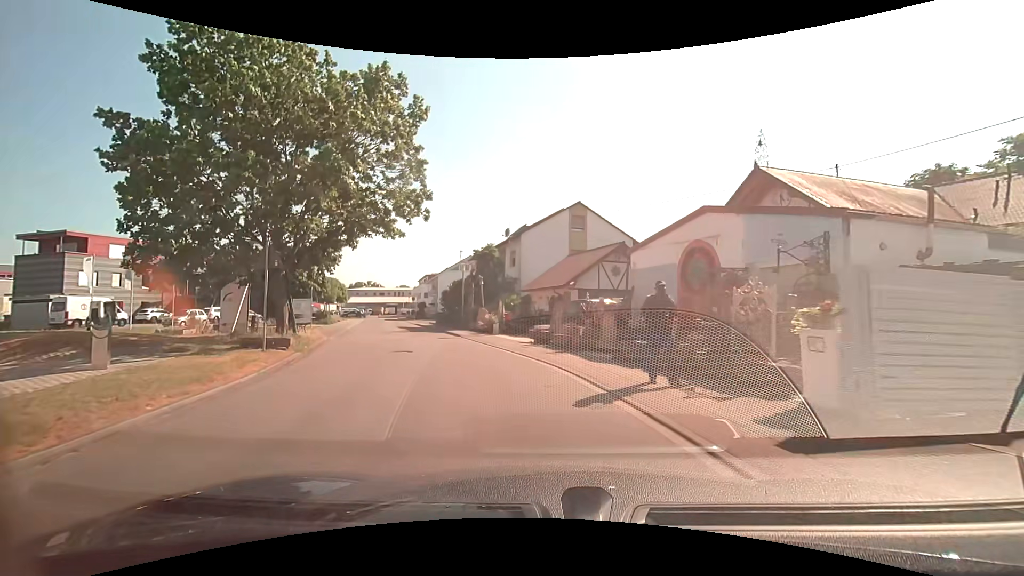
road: unclassified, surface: asphalt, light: Day
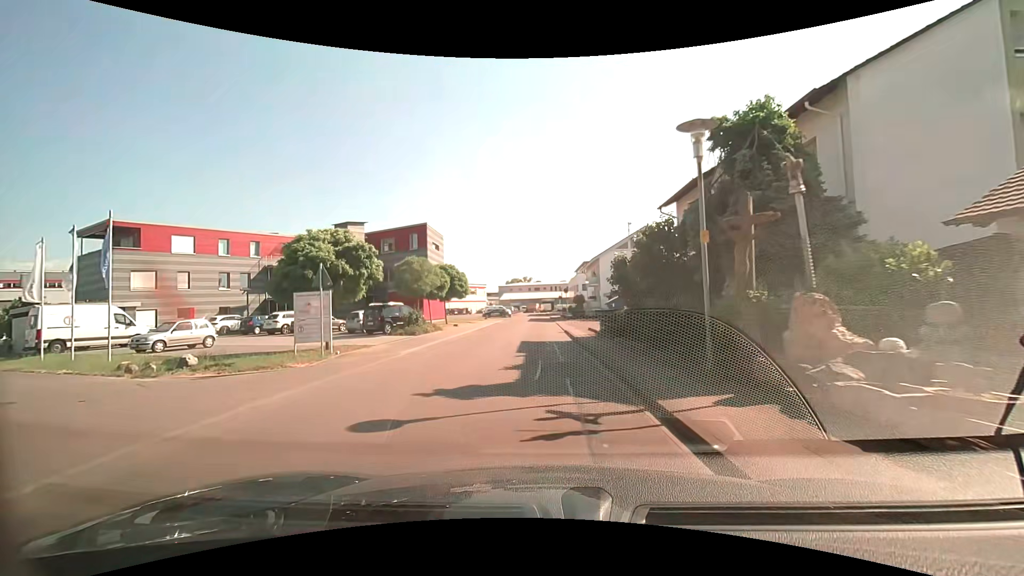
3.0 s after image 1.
(-4.2, +22.7) m; -17°
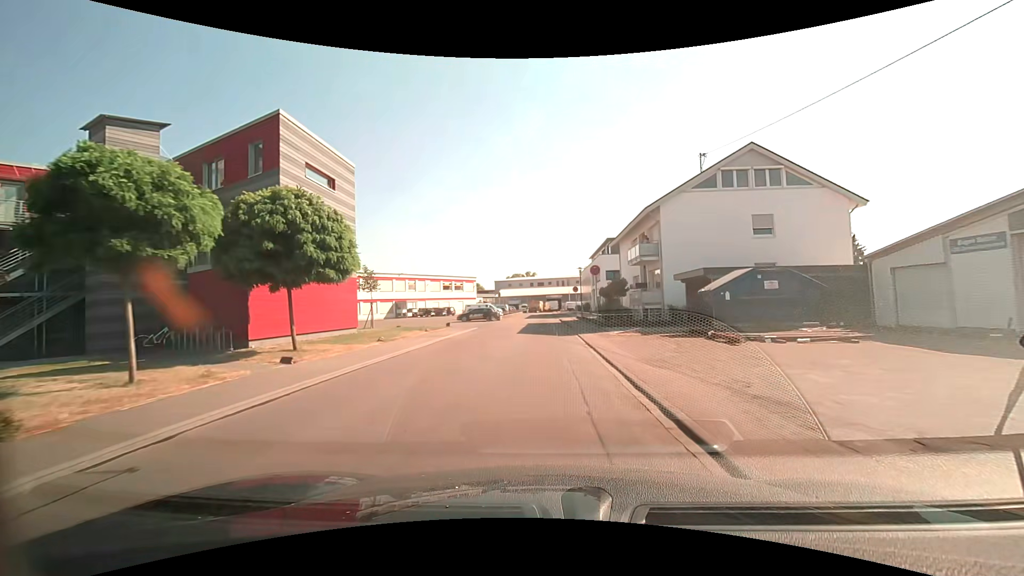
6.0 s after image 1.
(-0.4, +27.9) m; -1°
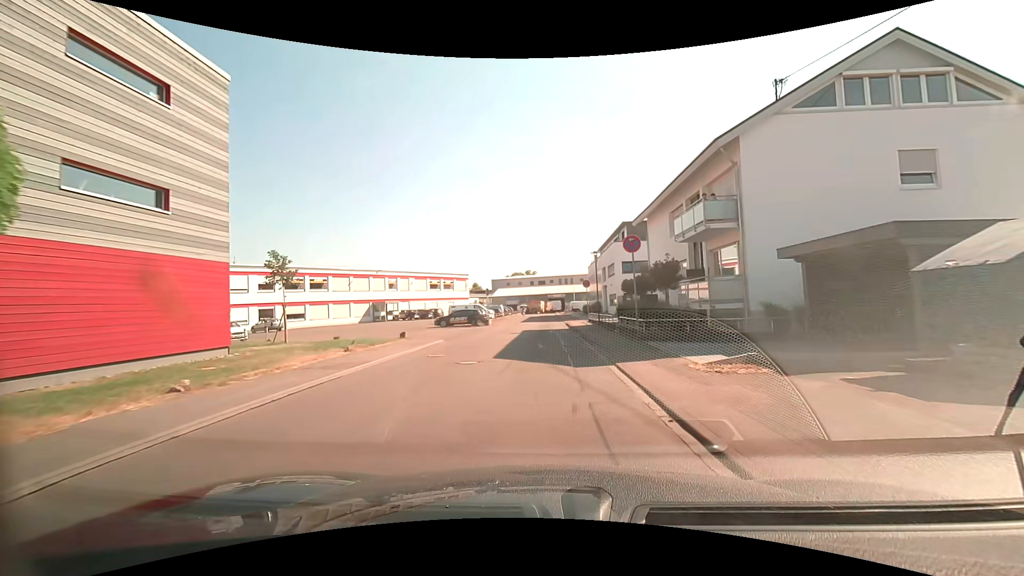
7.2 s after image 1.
(0.0, +11.7) m; 0°
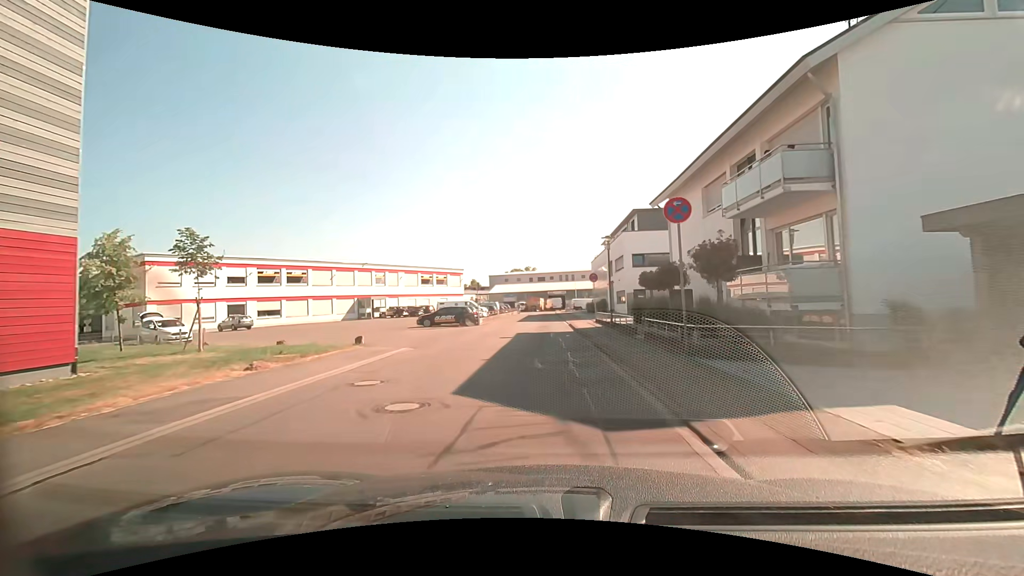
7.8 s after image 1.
(0.0, +5.6) m; -1°
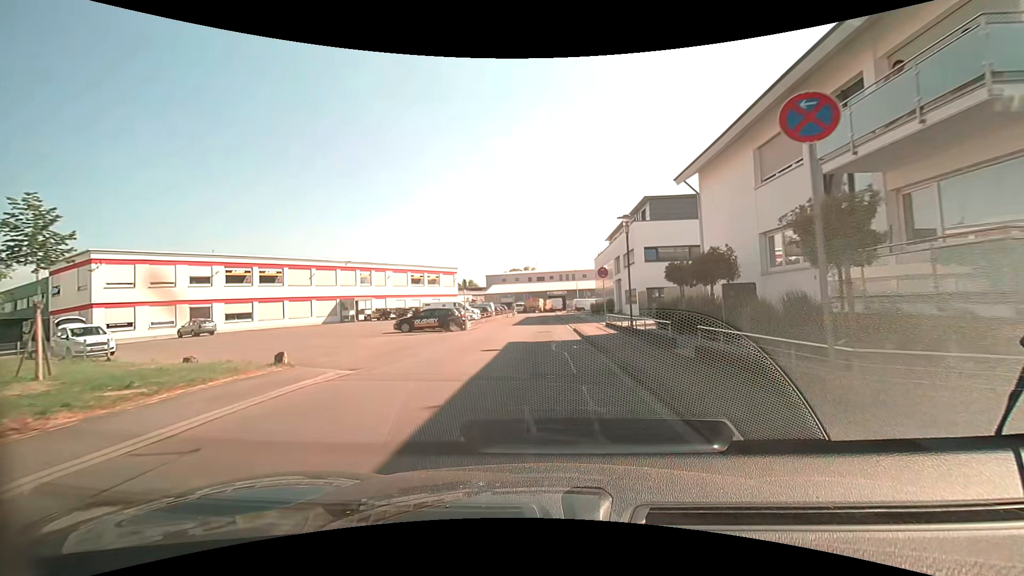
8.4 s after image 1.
(+0.1, +5.5) m; +1°
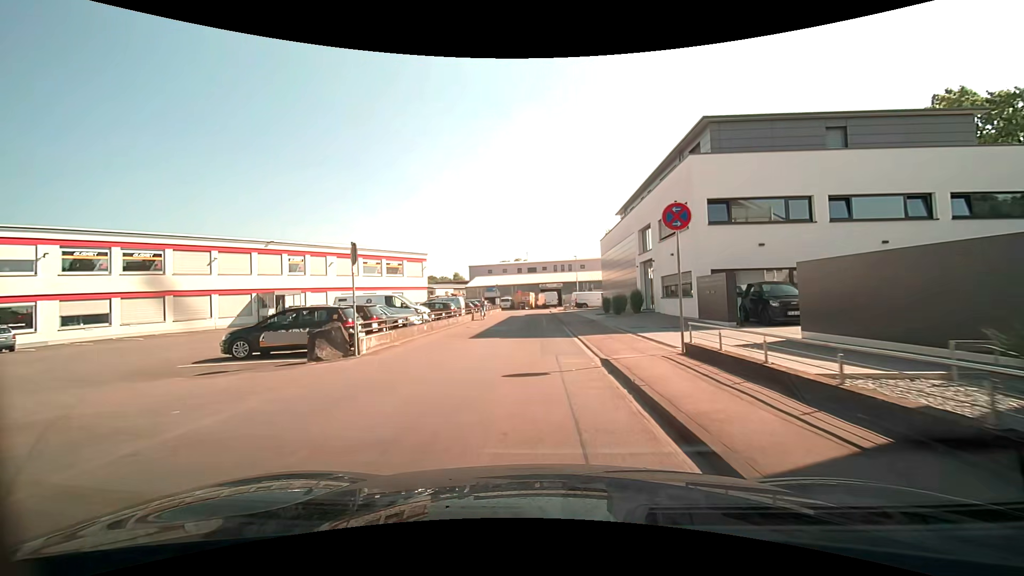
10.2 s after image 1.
(+0.1, +16.0) m; +1°
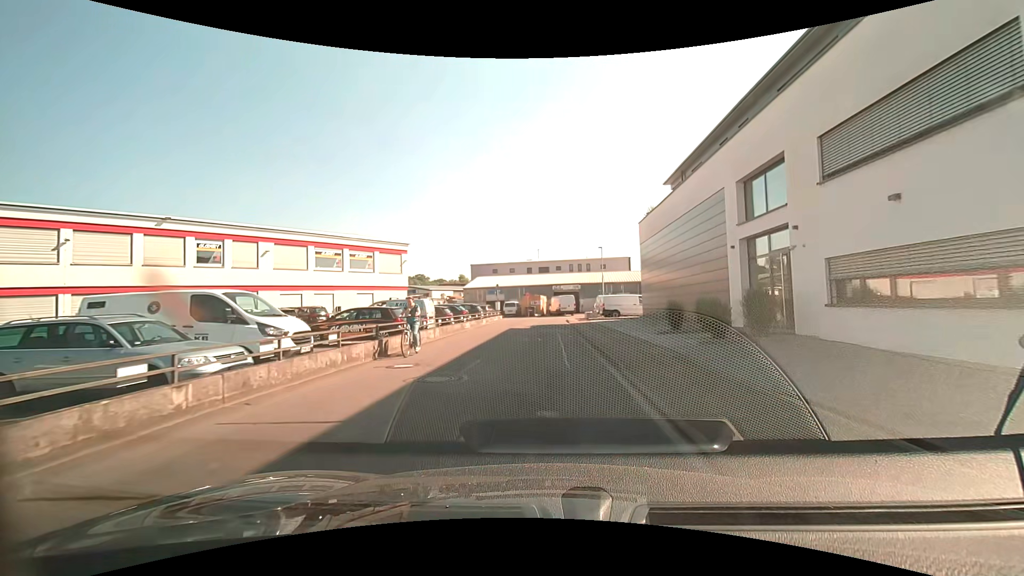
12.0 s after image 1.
(-0.4, +14.6) m; -2°
